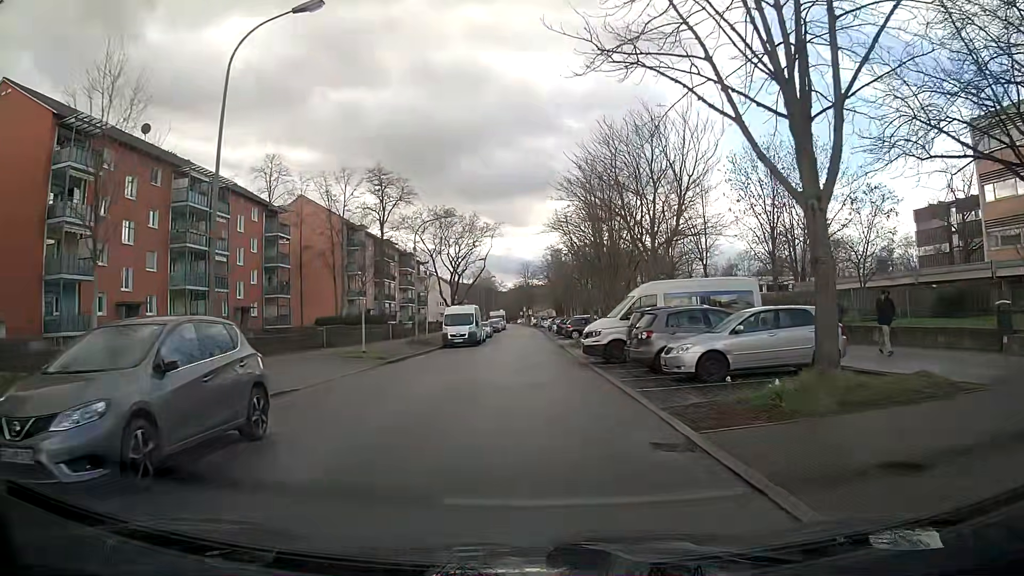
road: residential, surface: asphalt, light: Day
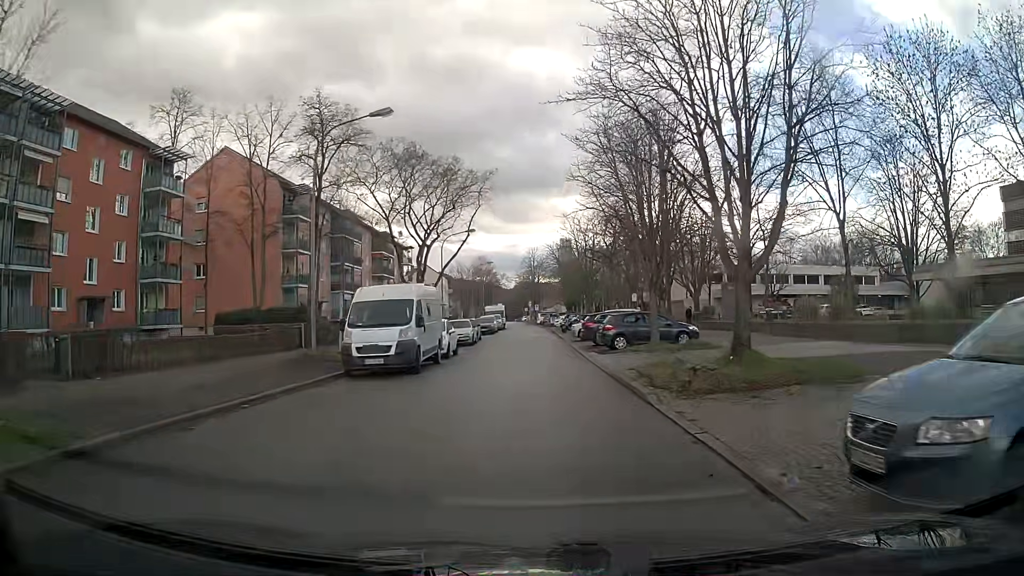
(0.0, +22.3) m; 0°
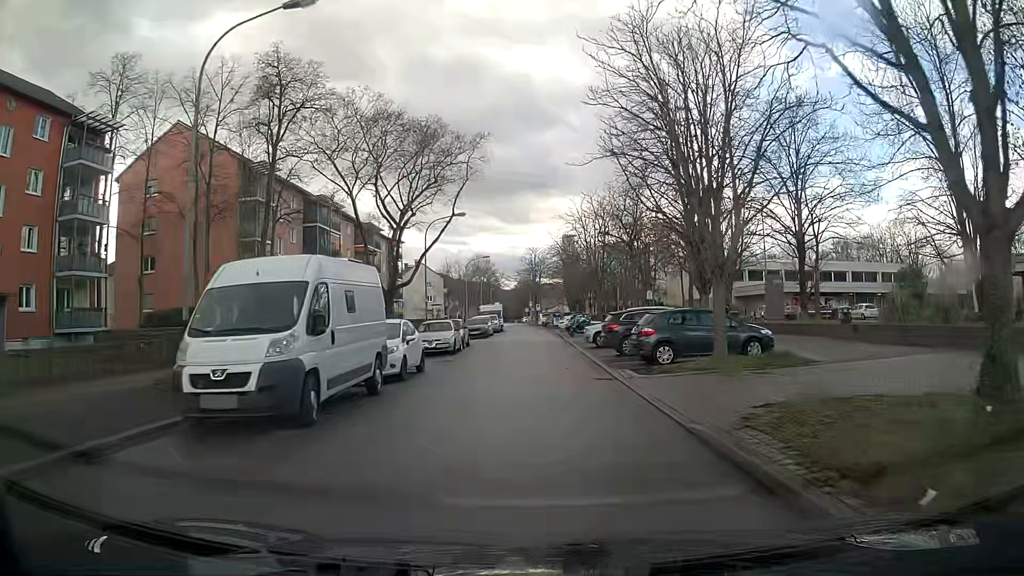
(0.0, +8.9) m; 0°
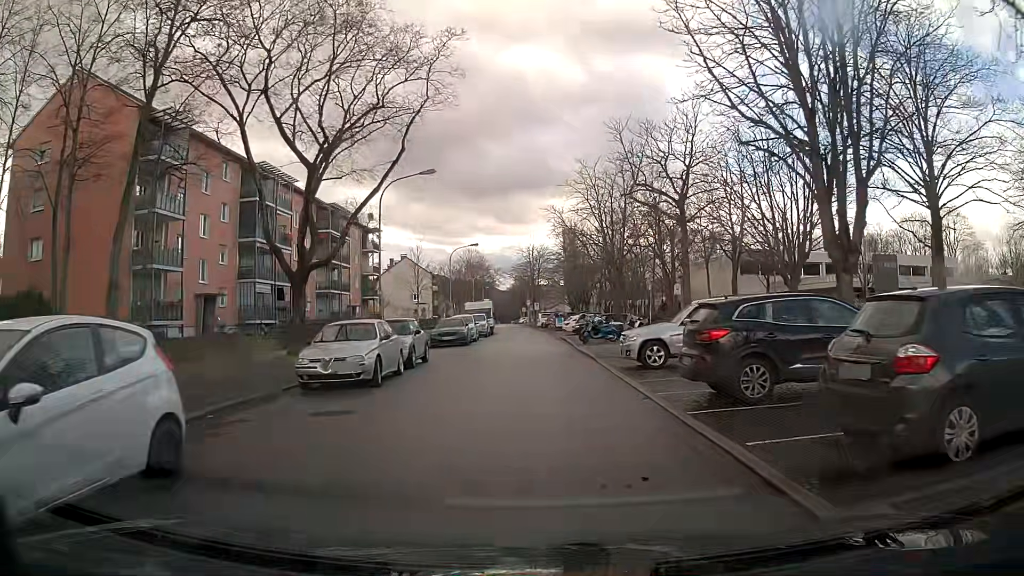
(0.0, +13.4) m; 0°
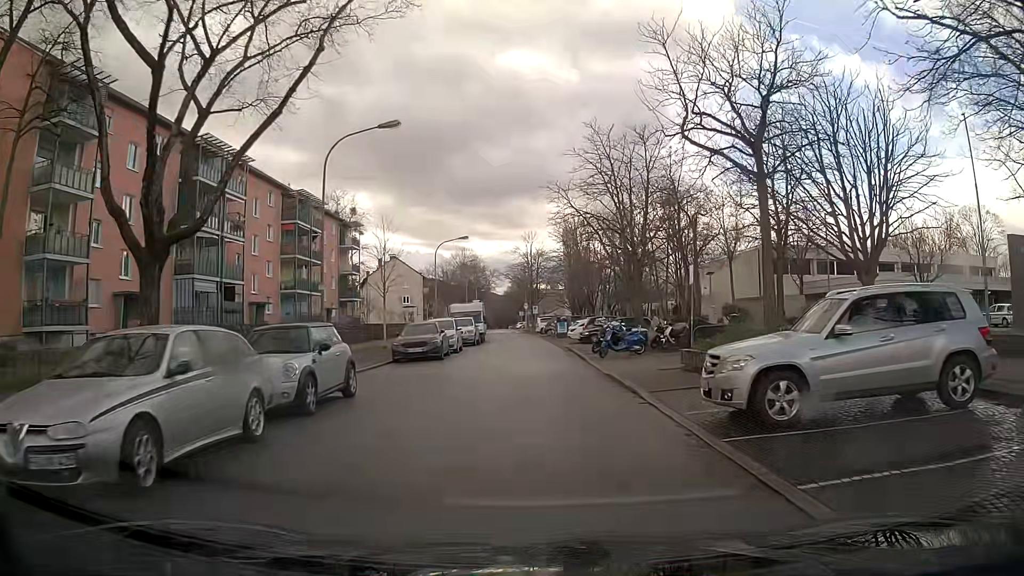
(0.0, +8.9) m; 0°
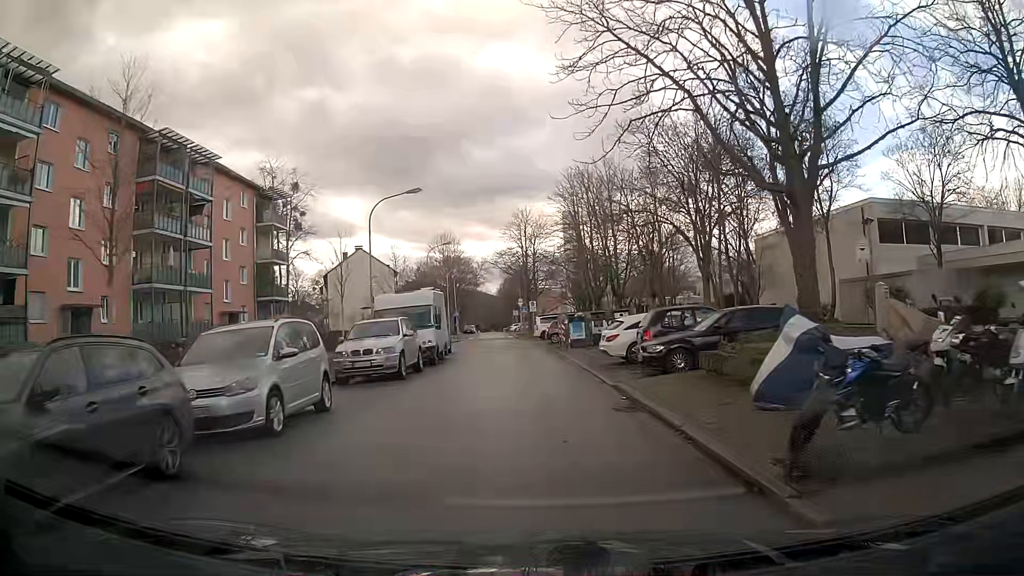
(+0.1, +21.6) m; +1°
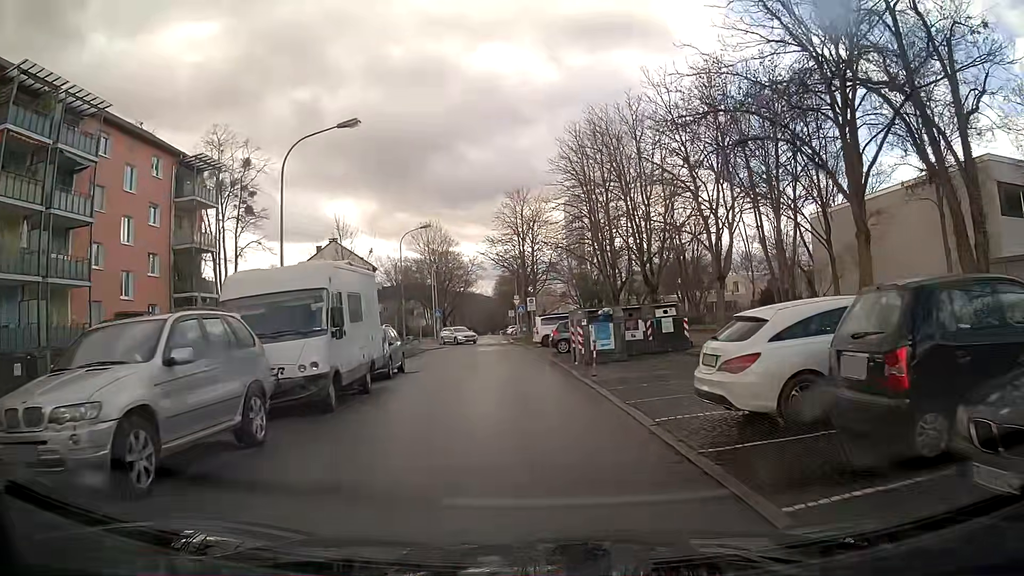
(0.0, +12.6) m; 0°
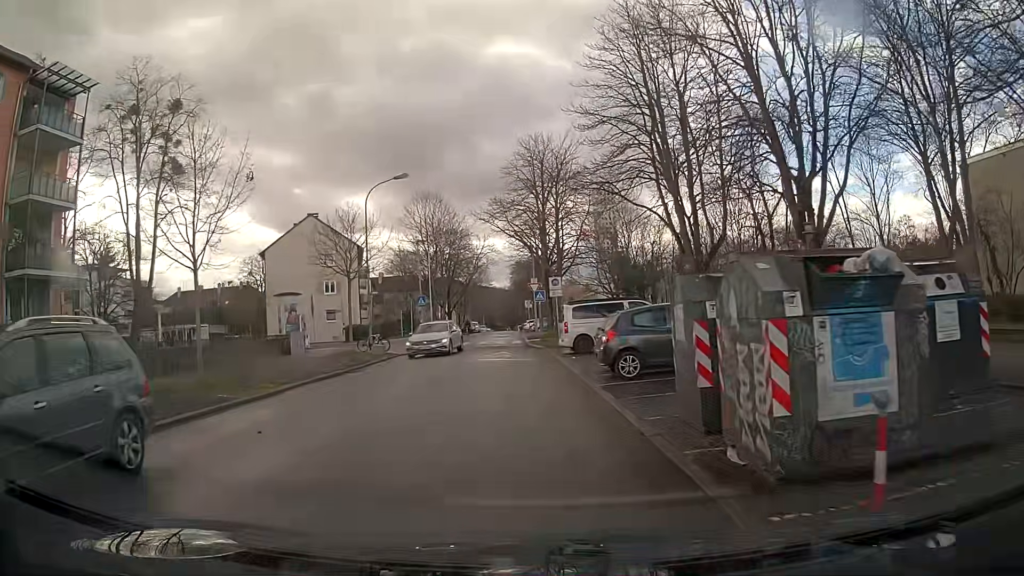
(-0.3, +16.4) m; -2°
